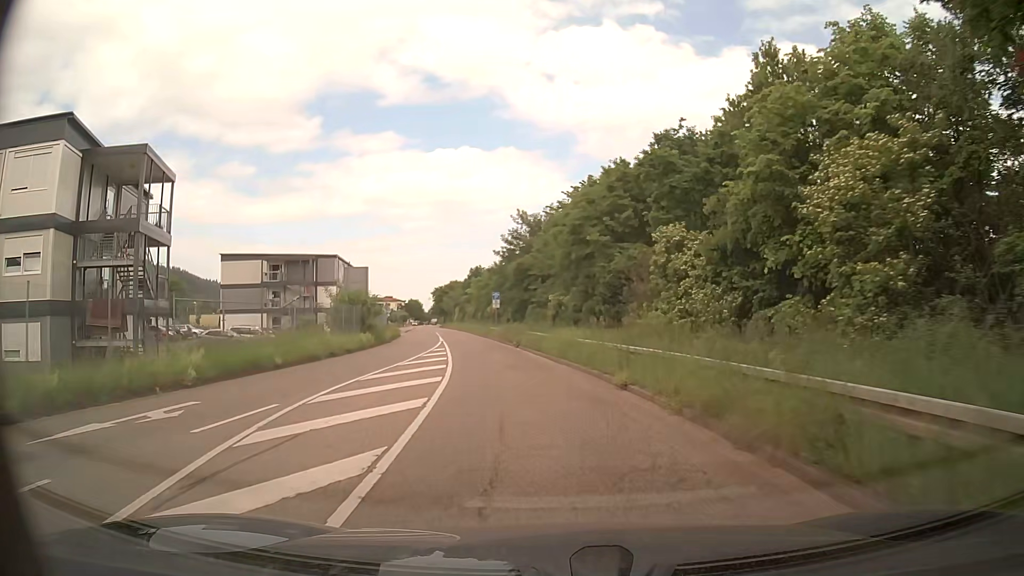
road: tertiary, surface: asphalt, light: Day
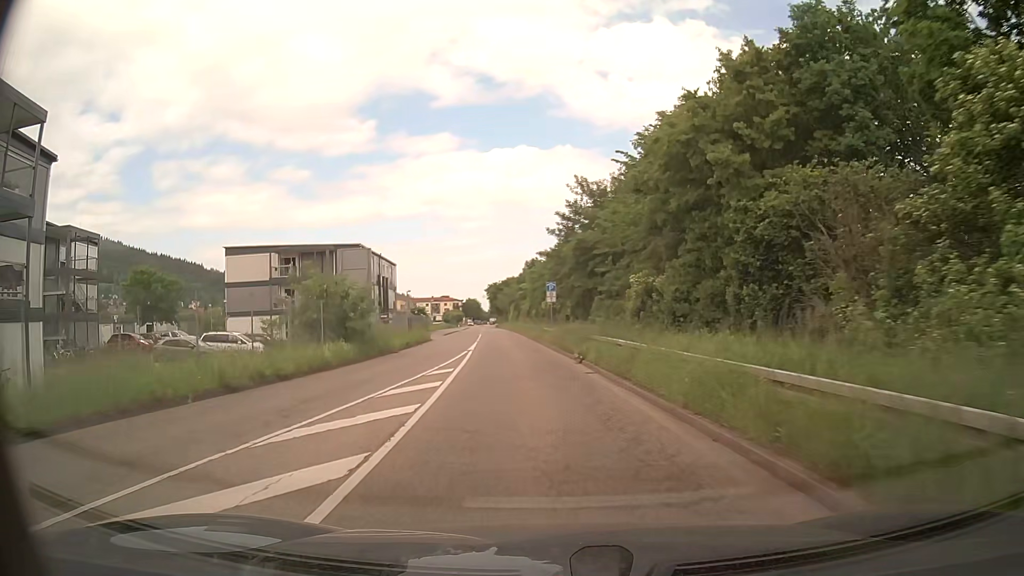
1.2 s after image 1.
(-0.5, +13.5) m; -5°
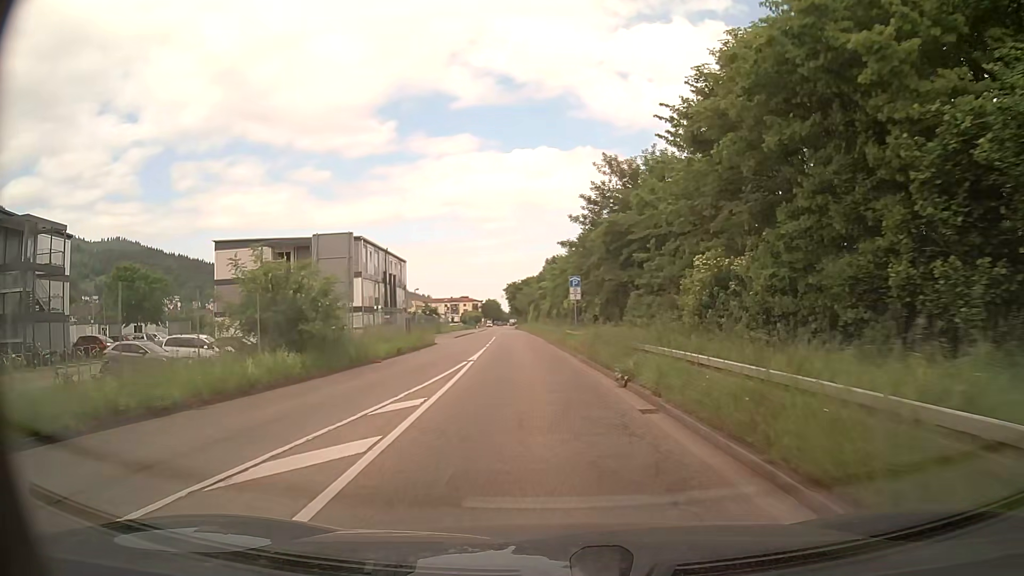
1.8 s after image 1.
(-0.1, +6.8) m; -2°
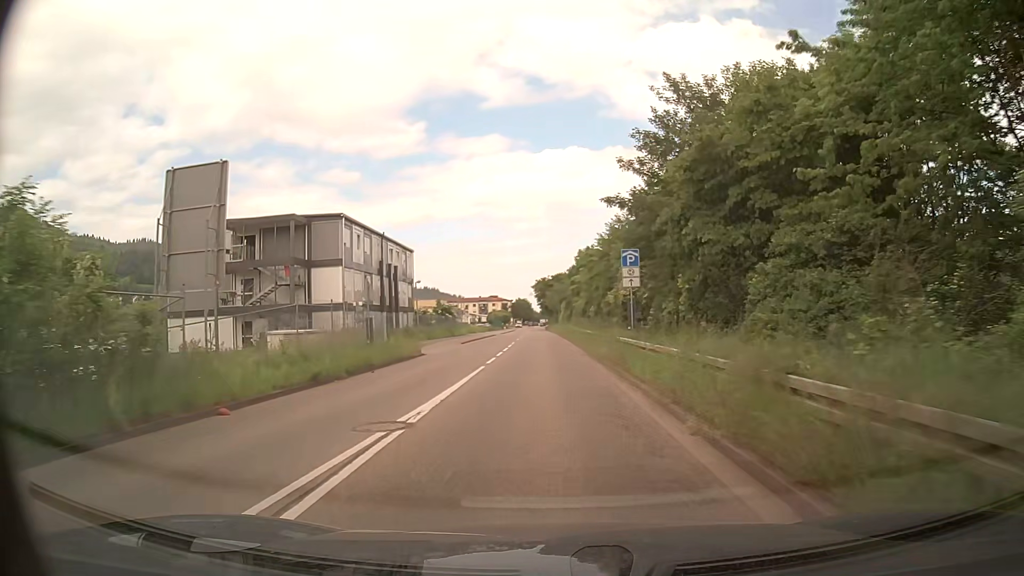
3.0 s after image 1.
(-0.3, +13.8) m; -3°
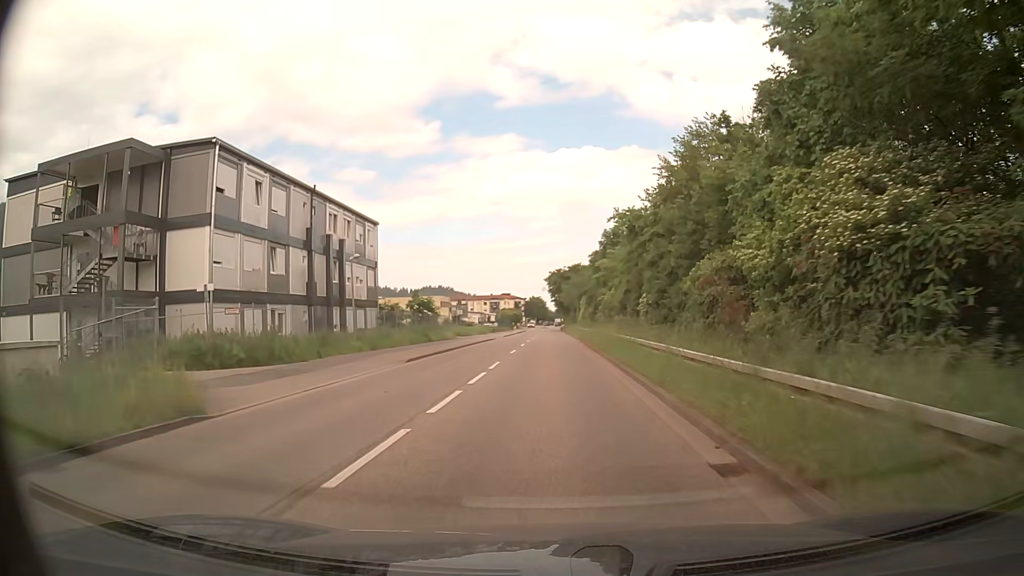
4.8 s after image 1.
(-0.1, +20.7) m; -1°
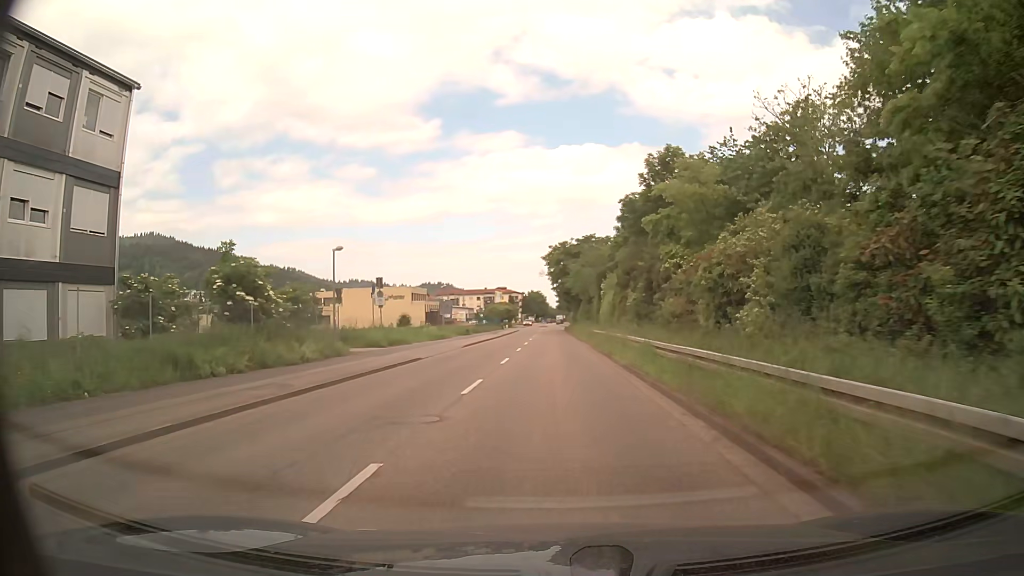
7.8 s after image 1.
(0.0, +33.8) m; +1°
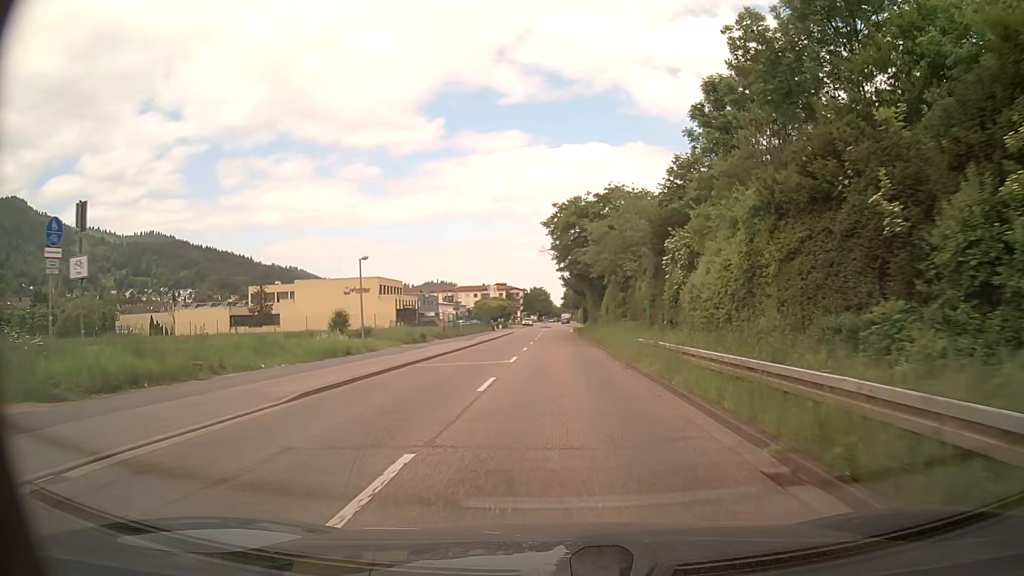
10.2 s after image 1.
(-0.3, +26.5) m; -1°
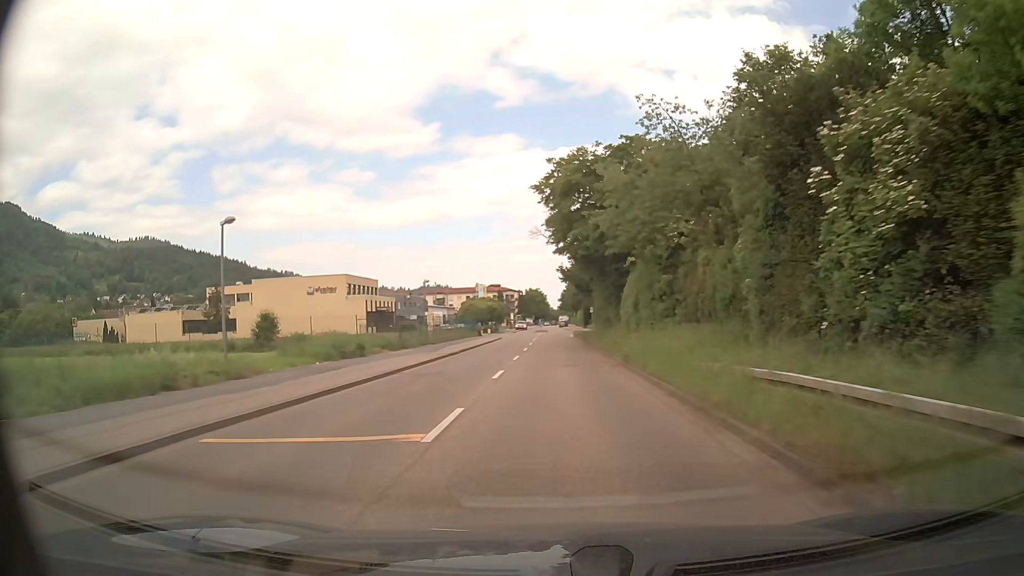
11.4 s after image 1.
(0.0, +14.4) m; 0°
(0, +10) (0, +20) (0, +30) (0, +40) (0, +50) (0, +60) (0, +70) (0, +80) (0, +90) (0, +100) m
